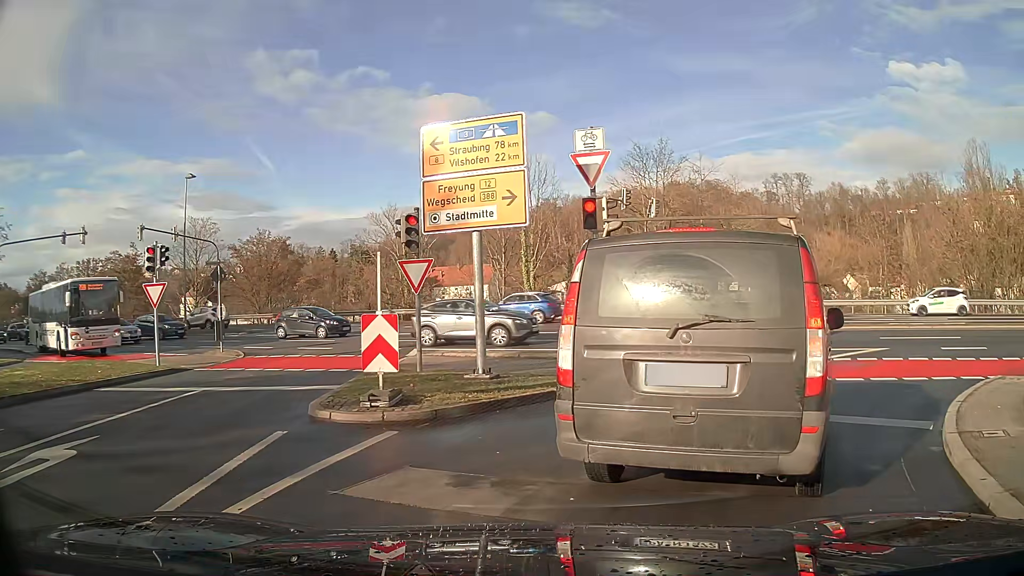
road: residential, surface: asphalt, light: Day
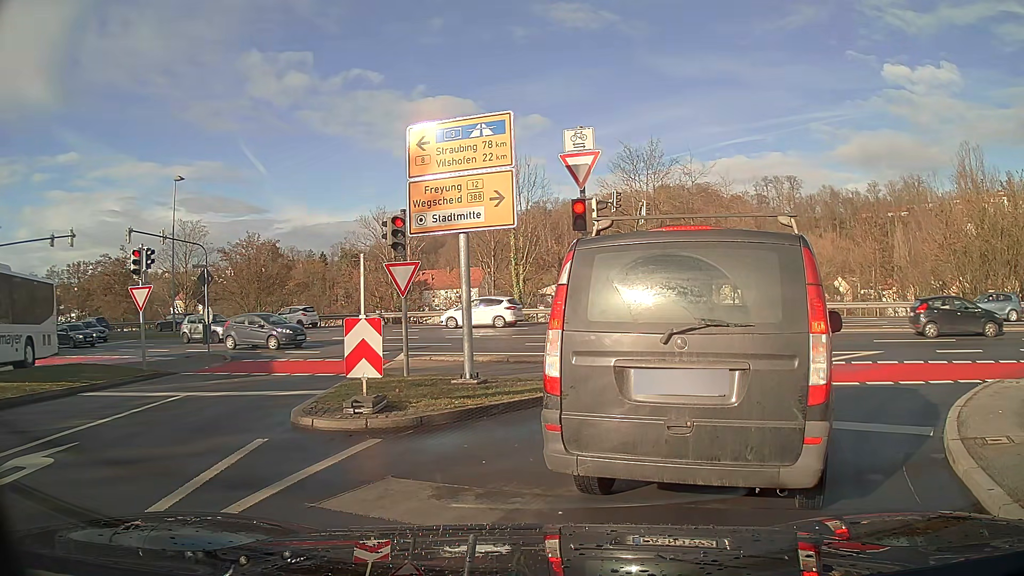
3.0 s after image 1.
(0.0, +0.3) m; 0°
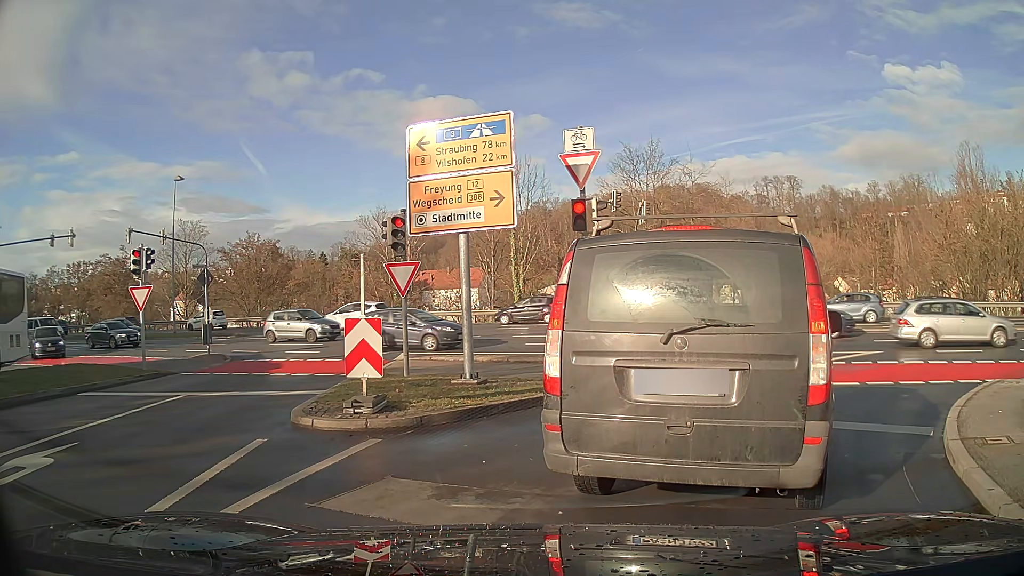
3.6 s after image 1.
(0.0, 0.0) m; 0°
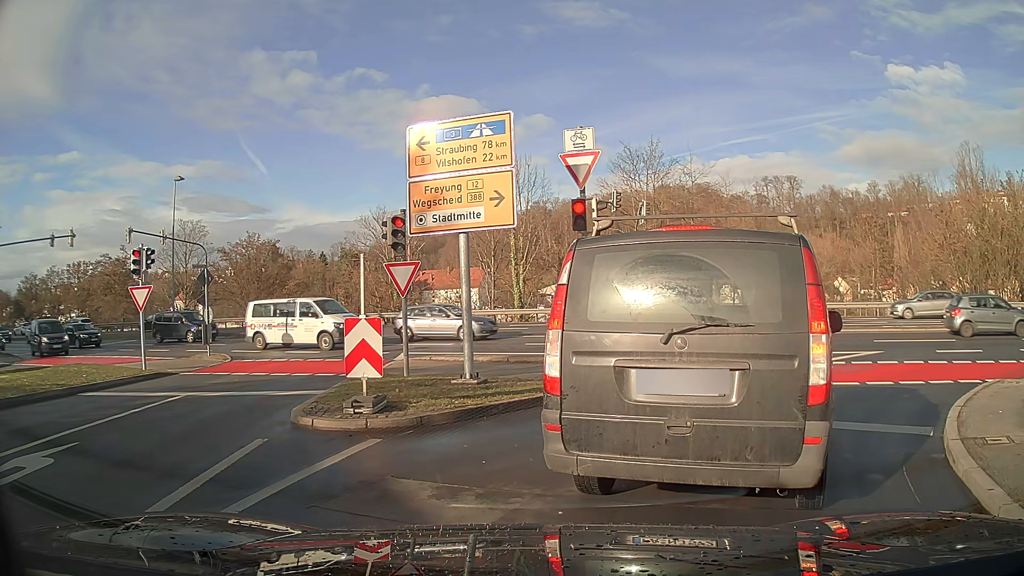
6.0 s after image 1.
(0.0, 0.0) m; 0°
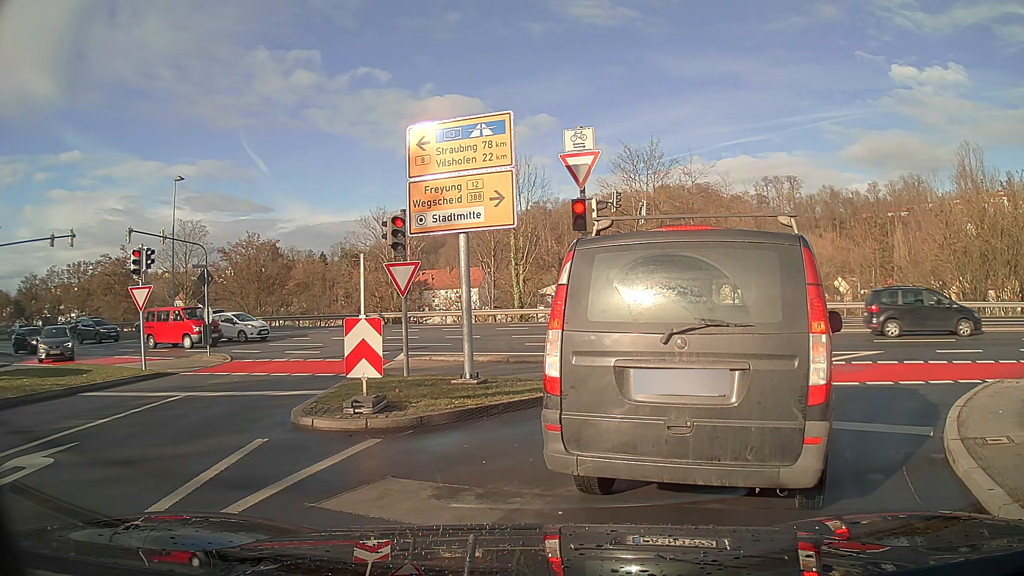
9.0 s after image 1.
(0.0, 0.0) m; 0°
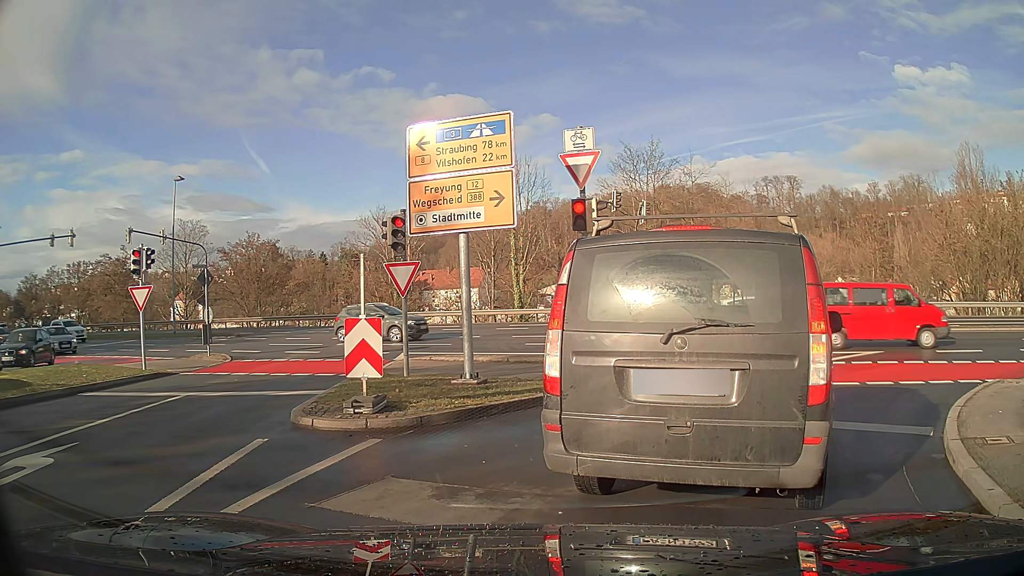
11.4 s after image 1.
(0.0, 0.0) m; 0°
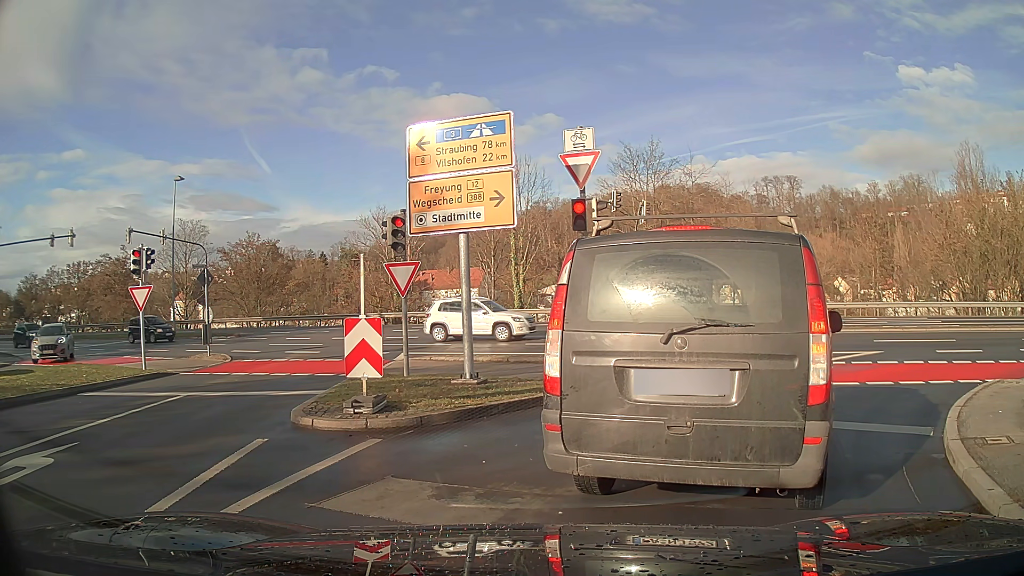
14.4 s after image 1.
(0.0, 0.0) m; 0°
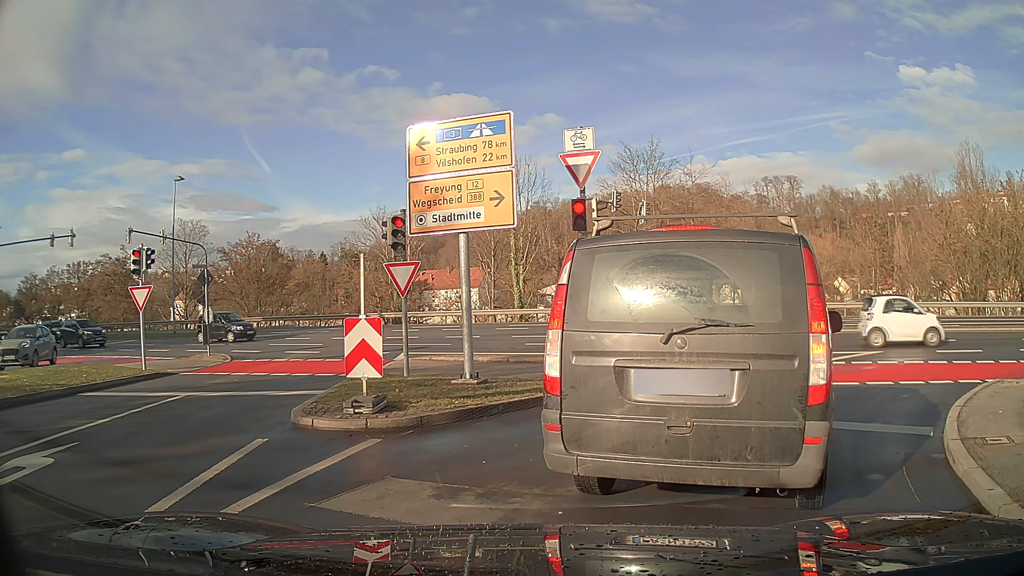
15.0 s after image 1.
(0.0, 0.0) m; 0°
(+3, +9) (+11, +15) (+21, +15) (+30, +12) (+39, +8) (+49, +4) (+58, +1) (+68, -2) (+77, -5) (+87, -9) m
